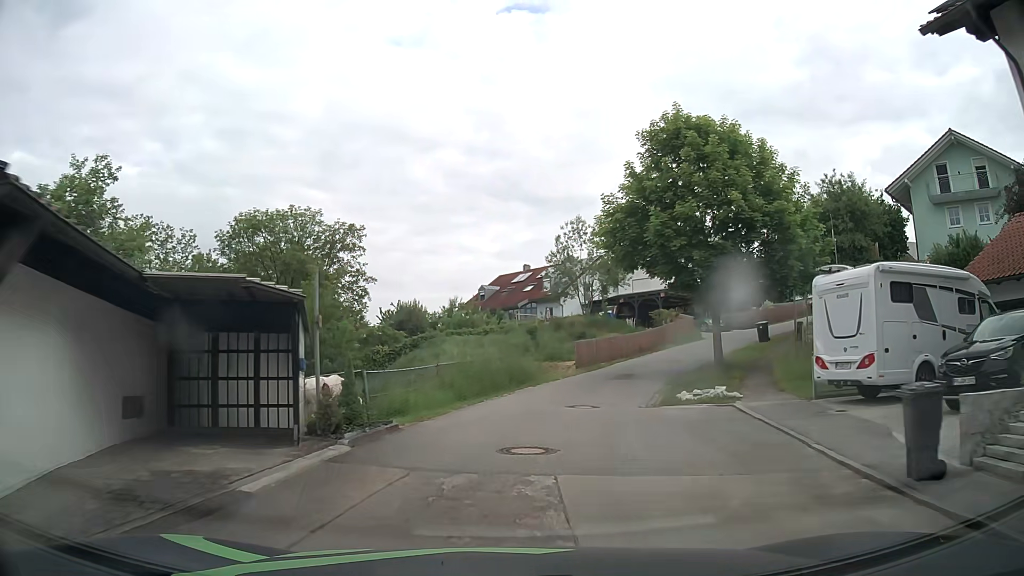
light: Day
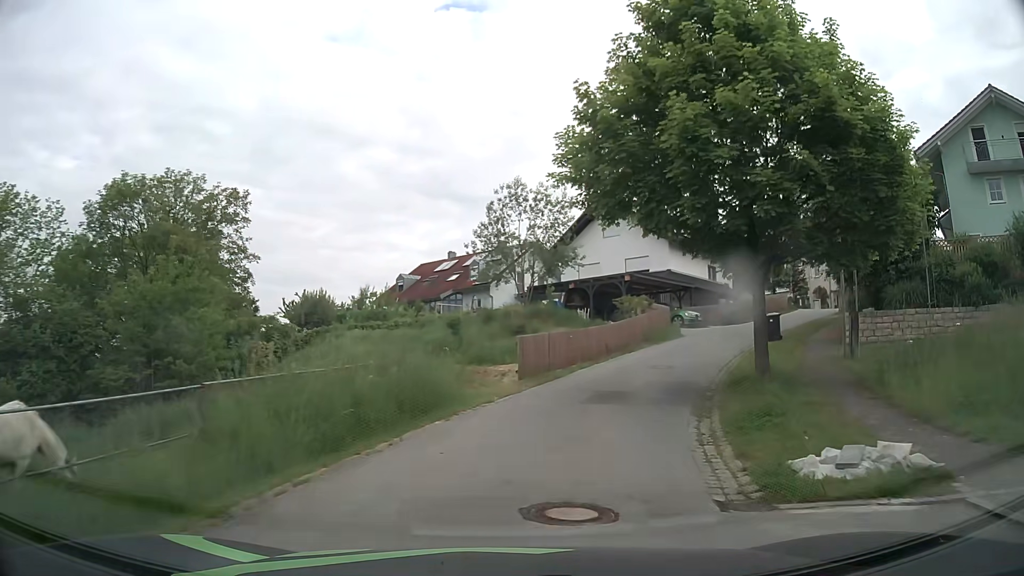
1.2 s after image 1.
(+0.4, +10.3) m; +7°
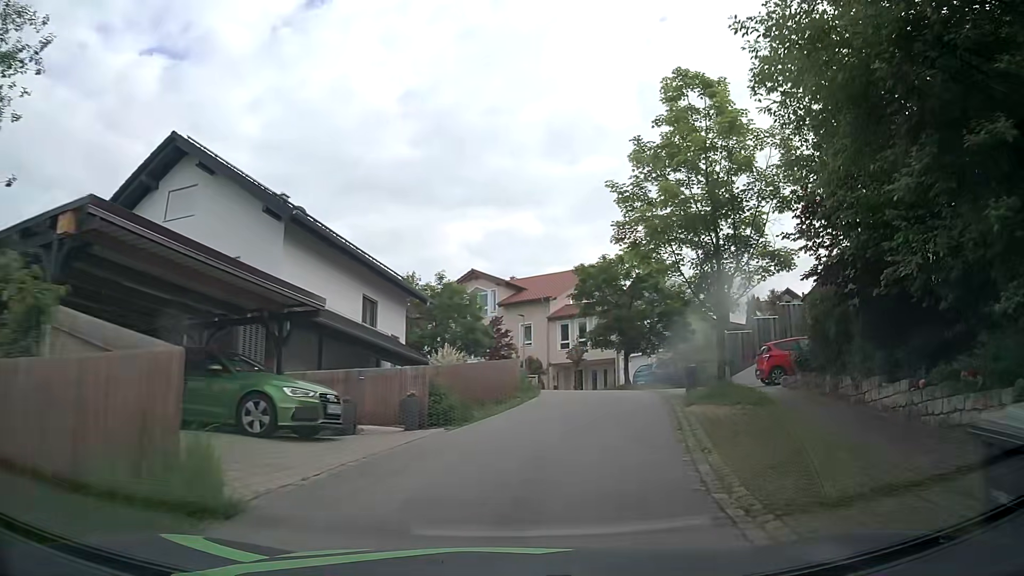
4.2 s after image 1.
(+6.0, +24.2) m; +30°
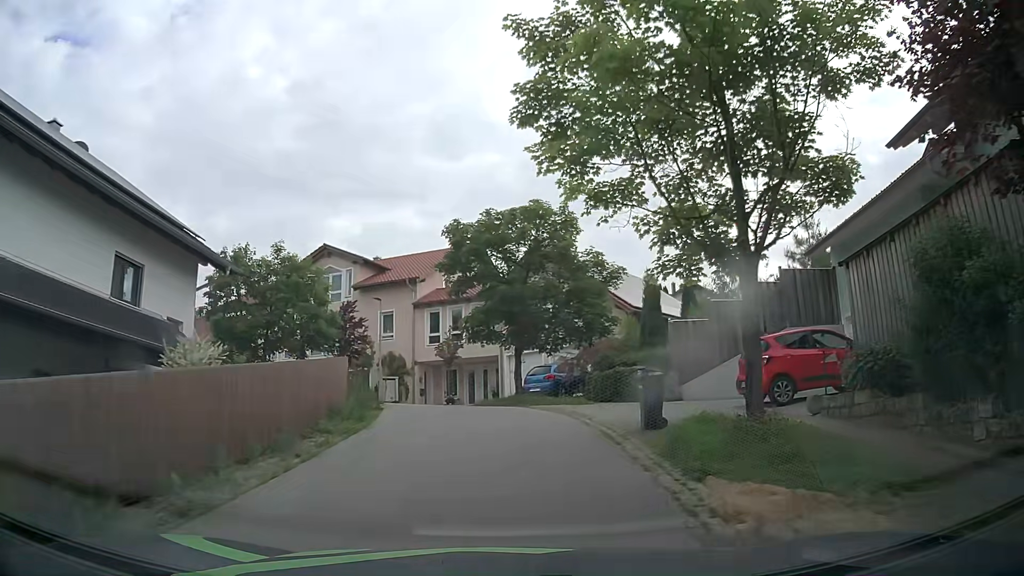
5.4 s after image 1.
(+1.0, +9.7) m; +11°
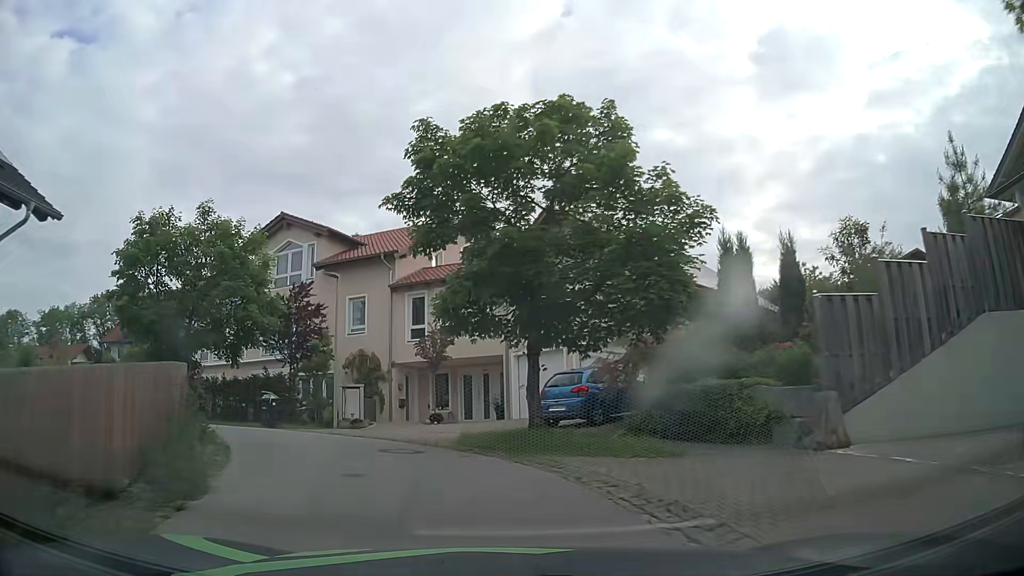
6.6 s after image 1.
(+0.1, +9.4) m; -1°
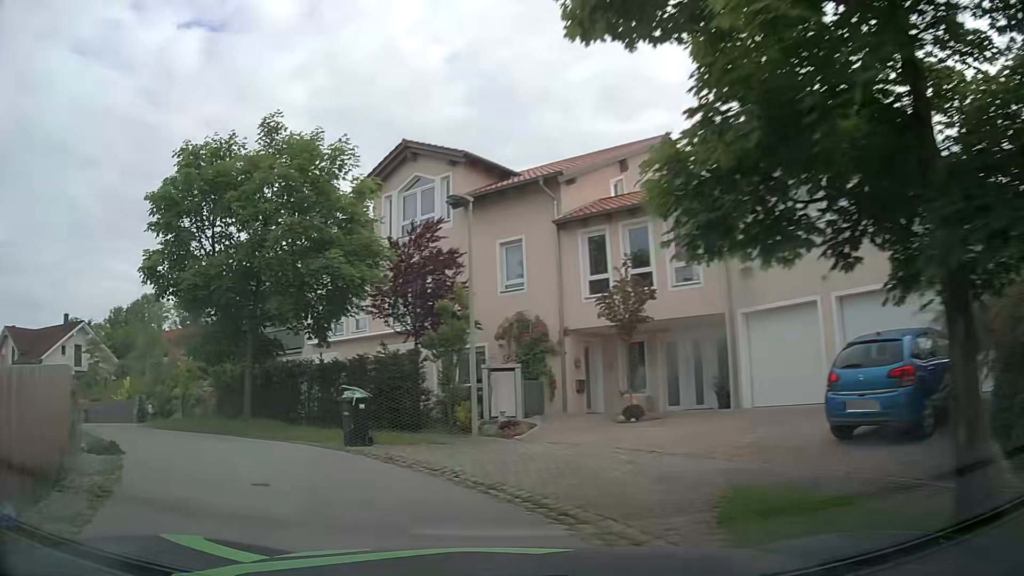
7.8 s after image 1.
(-0.7, +8.3) m; -13°
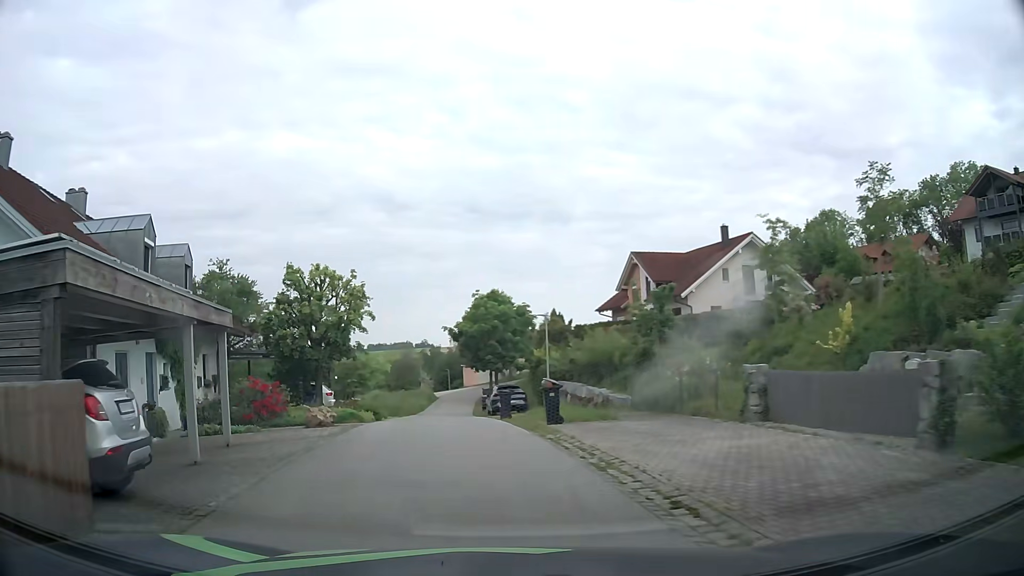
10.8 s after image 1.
(-10.4, +16.0) m; -59°
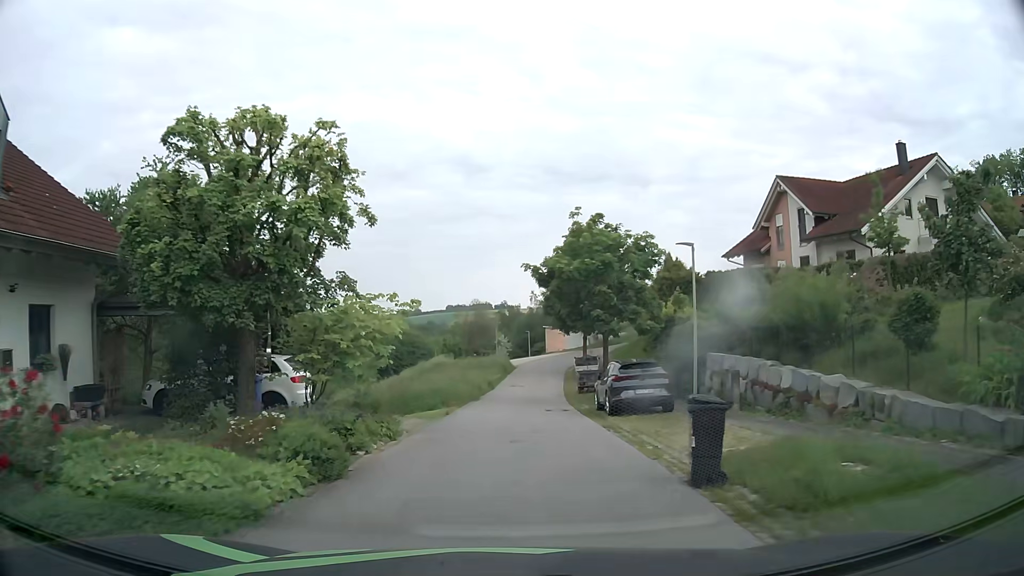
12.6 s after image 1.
(-1.7, +14.6) m; -8°
